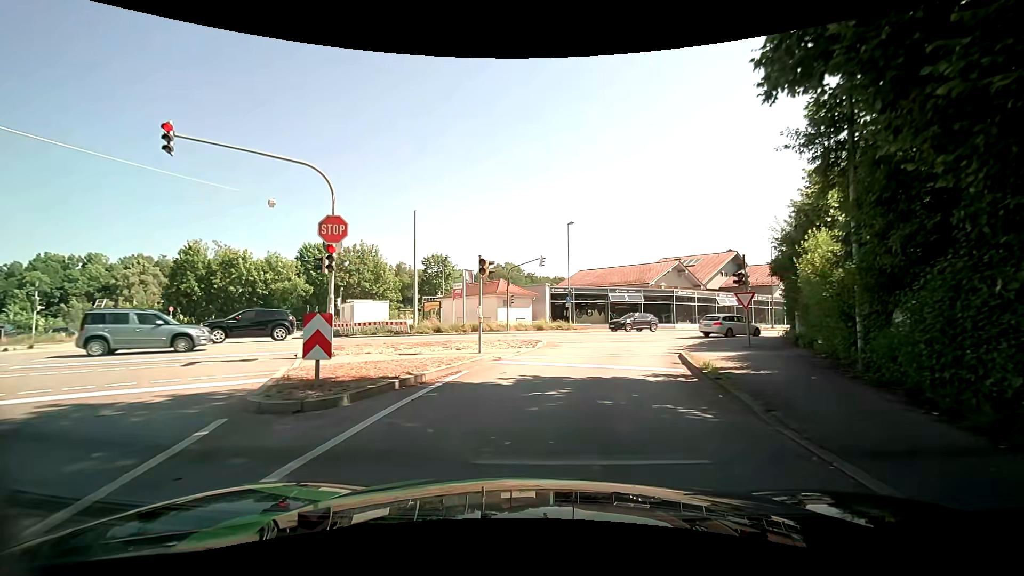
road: tertiary_link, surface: asphalt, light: Day
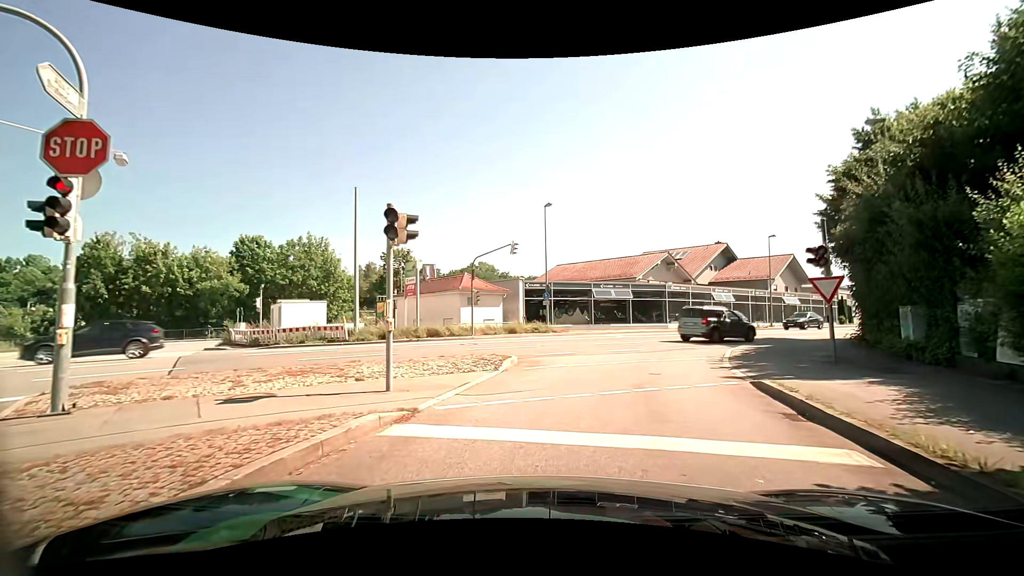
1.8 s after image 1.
(+0.2, +7.7) m; +5°
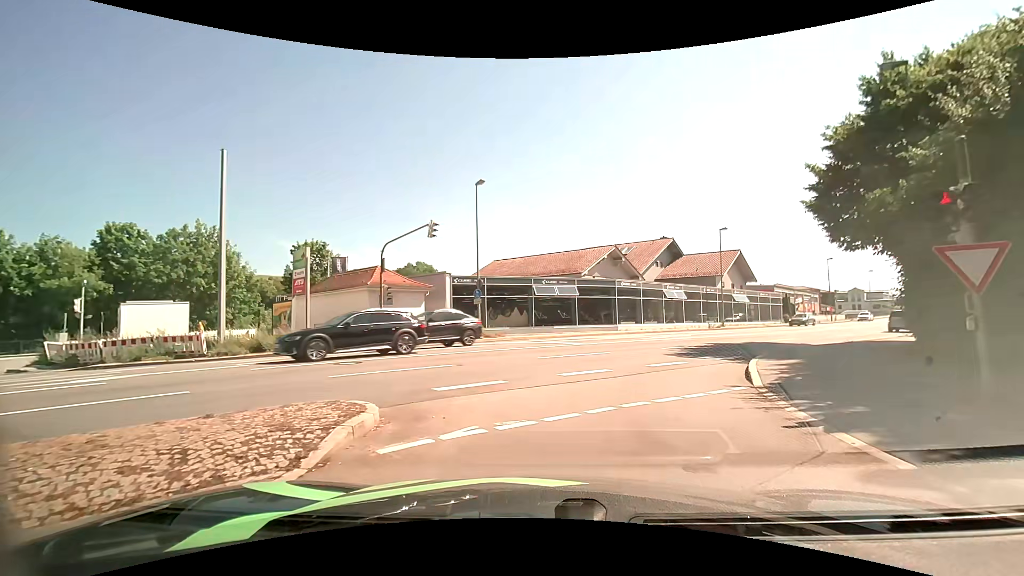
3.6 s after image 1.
(+0.2, +7.0) m; +5°
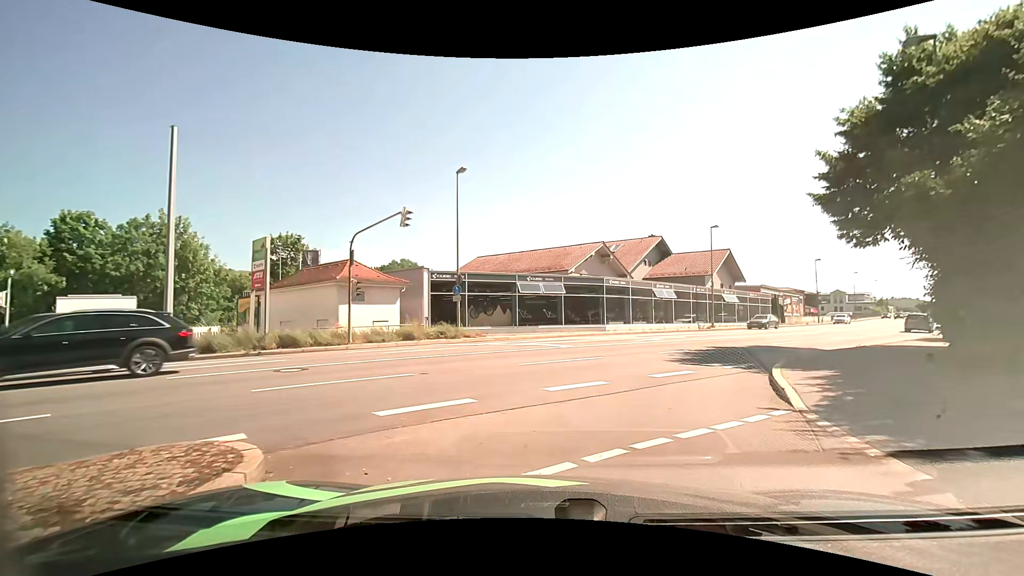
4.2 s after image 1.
(0.0, +2.2) m; +2°
